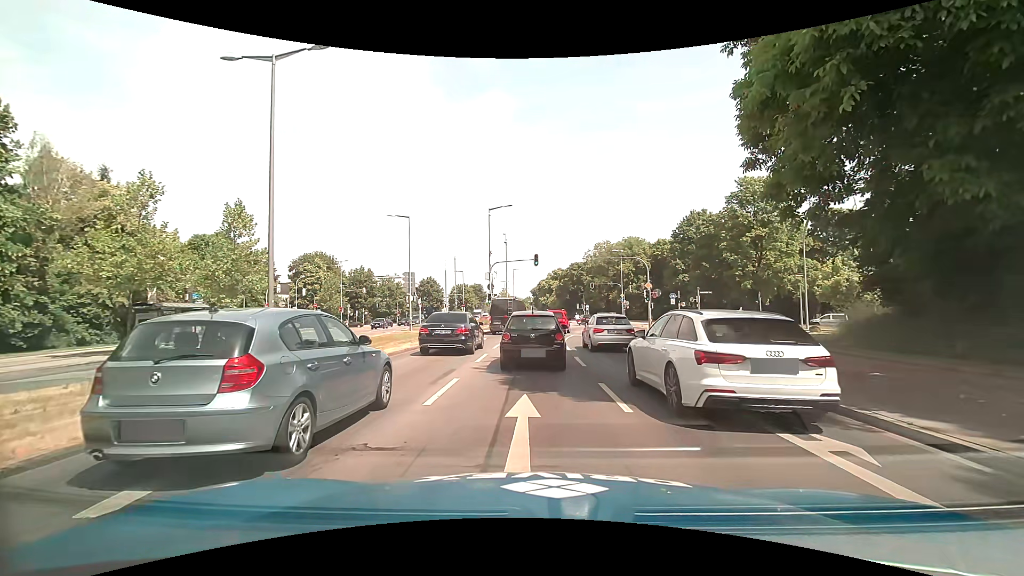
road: primary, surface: asphalt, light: Day
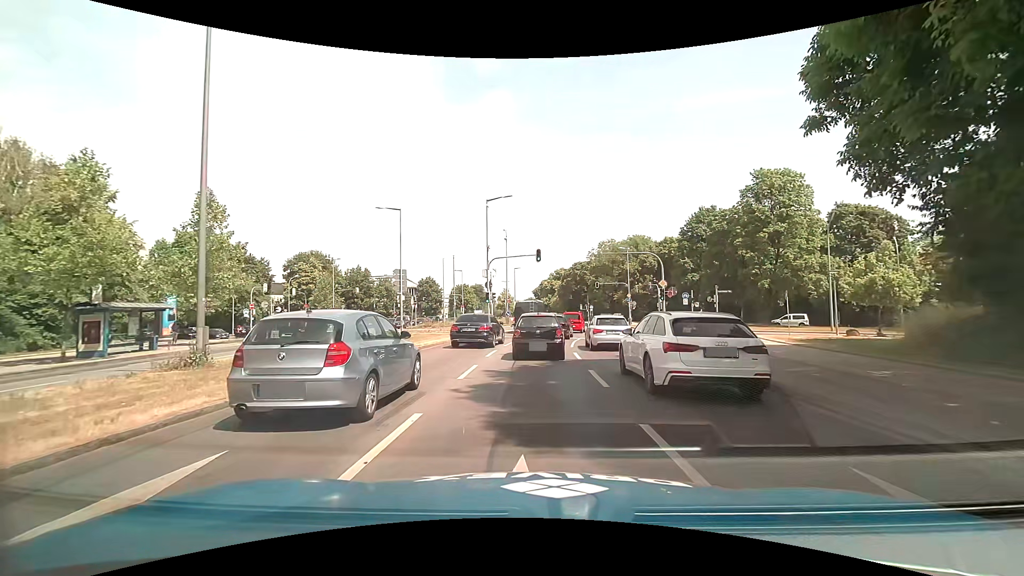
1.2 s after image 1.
(-0.1, +4.0) m; -1°
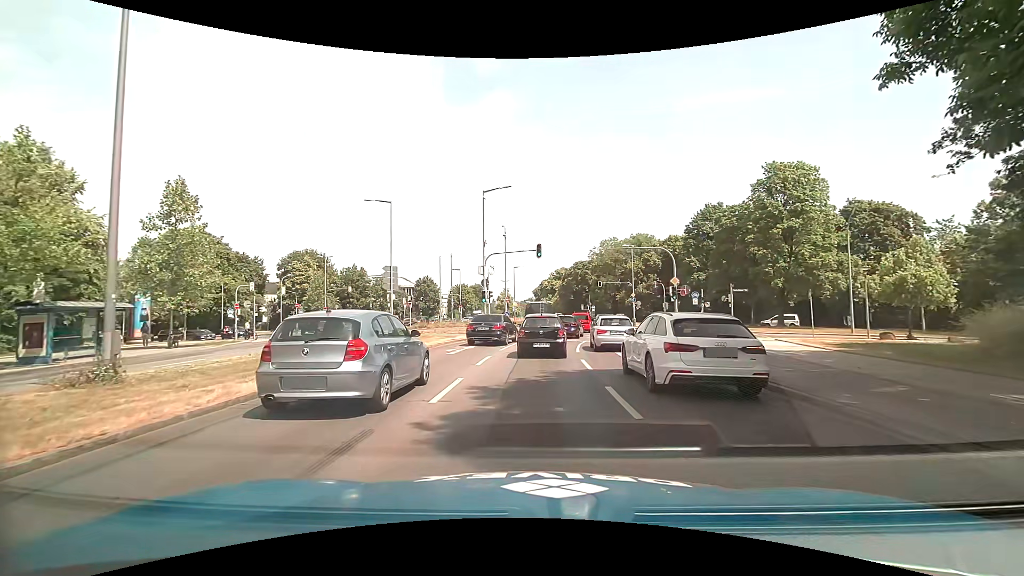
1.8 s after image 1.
(0.0, +3.0) m; 0°
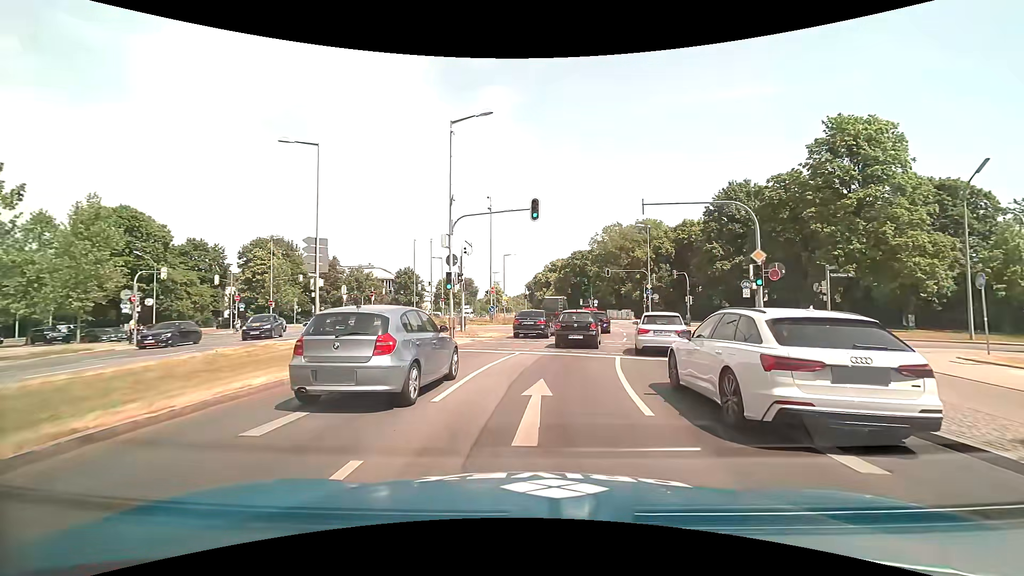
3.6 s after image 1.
(+0.2, +12.7) m; +1°
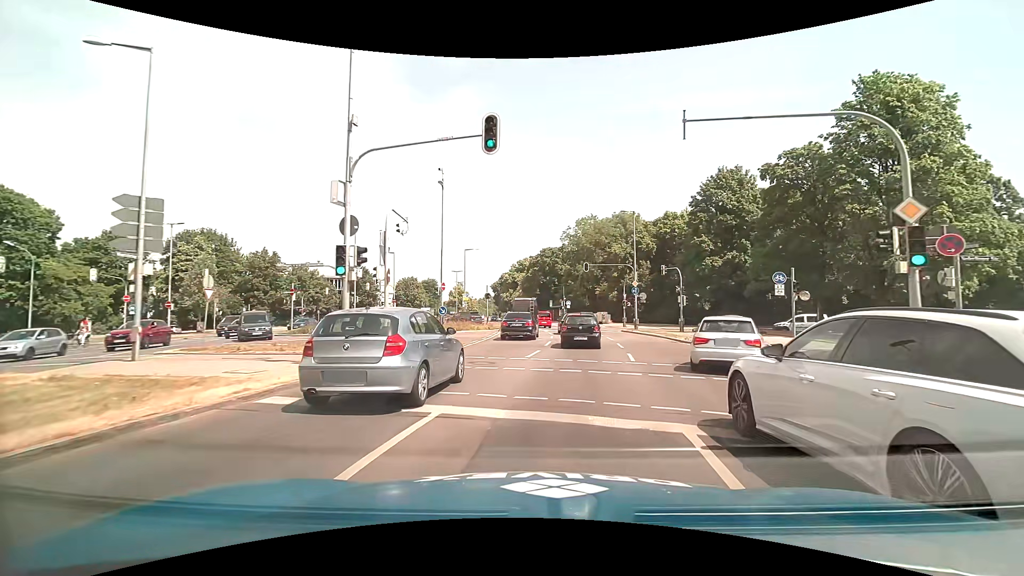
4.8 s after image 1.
(+0.3, +9.6) m; +5°
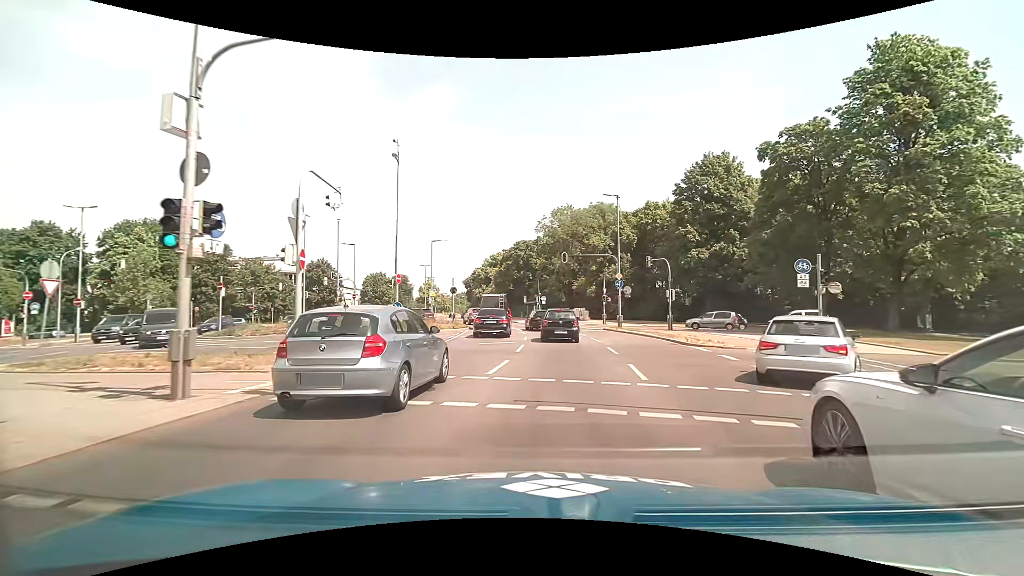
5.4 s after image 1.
(+0.1, +5.2) m; +2°
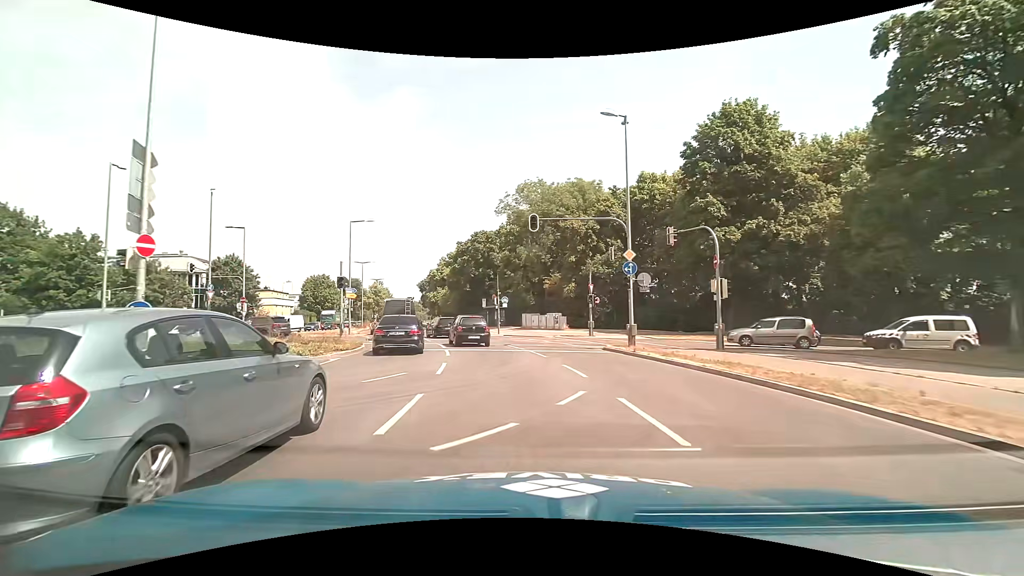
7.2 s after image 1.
(+1.0, +17.4) m; +4°
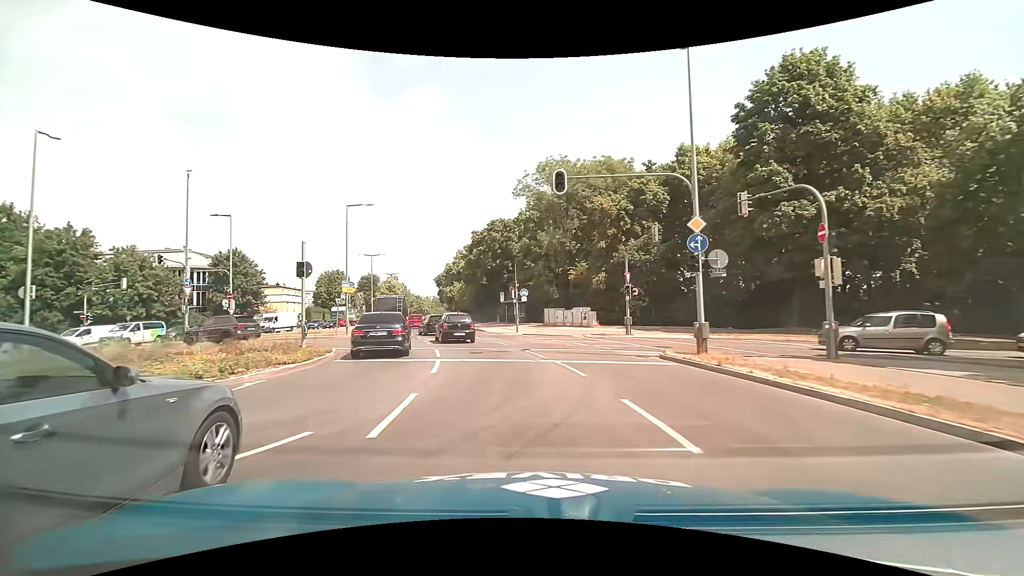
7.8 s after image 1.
(-0.1, +6.2) m; -2°
